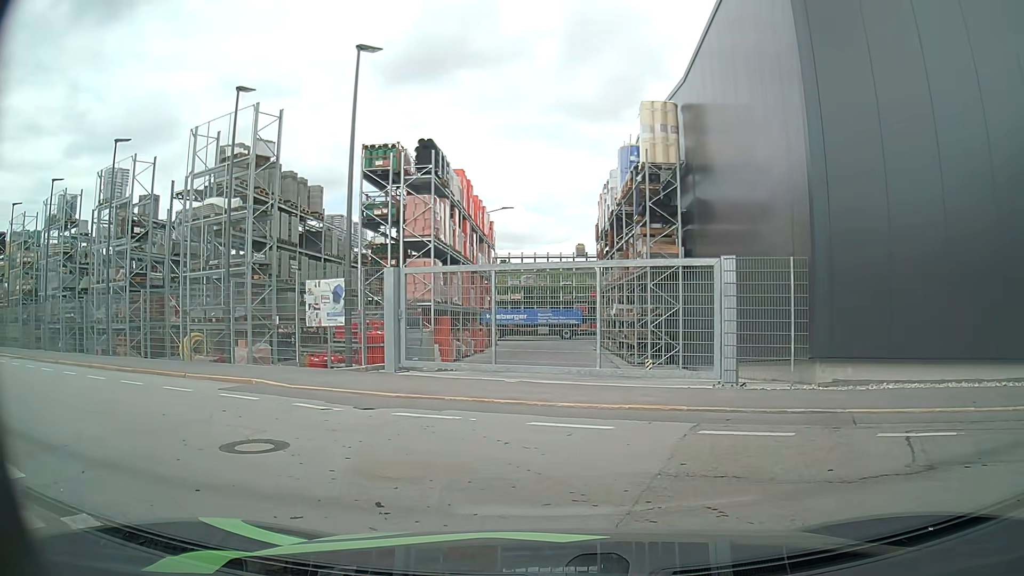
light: Day
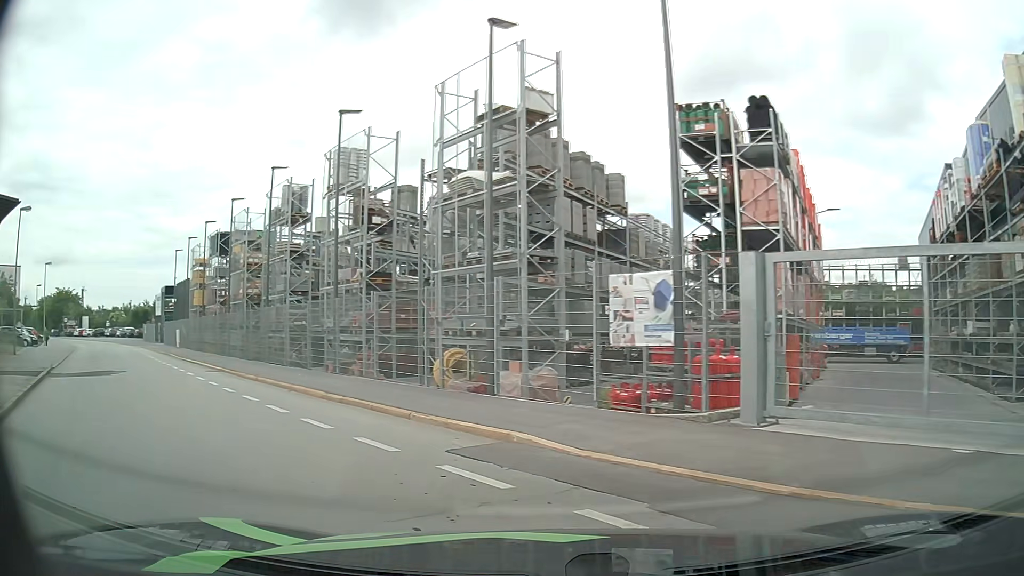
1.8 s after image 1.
(-1.0, +5.7) m; -23°
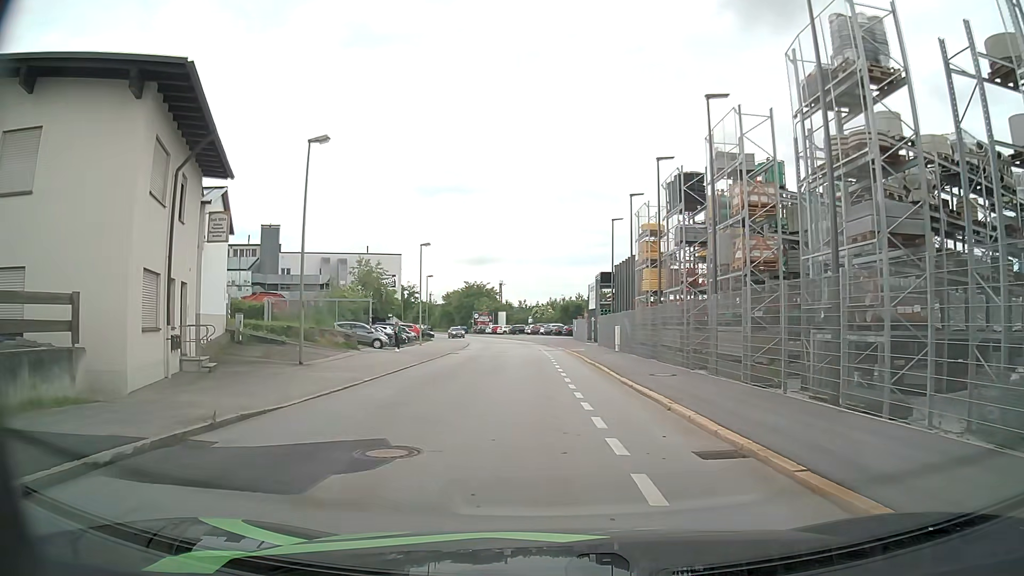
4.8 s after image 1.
(-7.2, +14.3) m; -38°
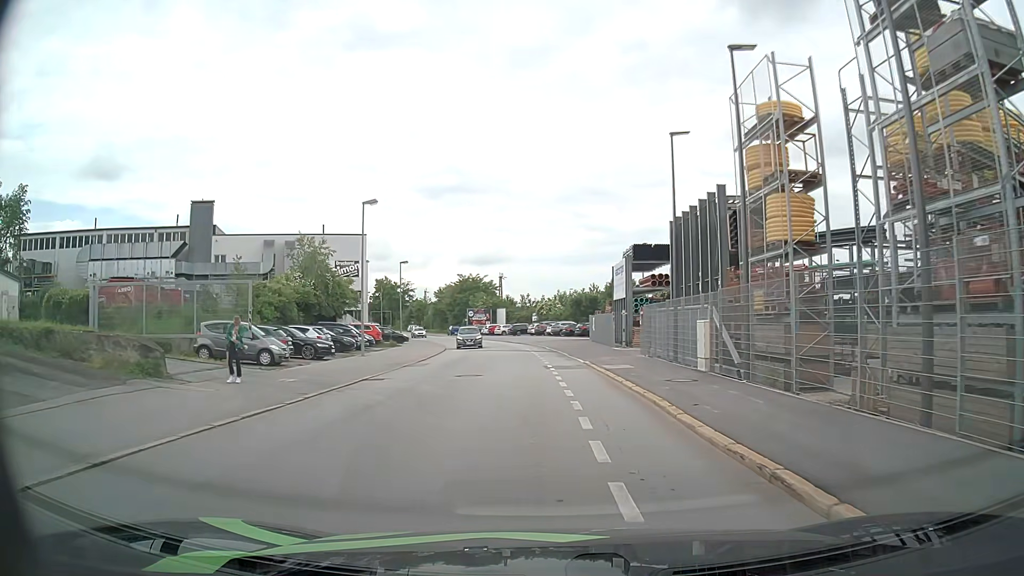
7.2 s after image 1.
(-0.3, +18.8) m; -1°
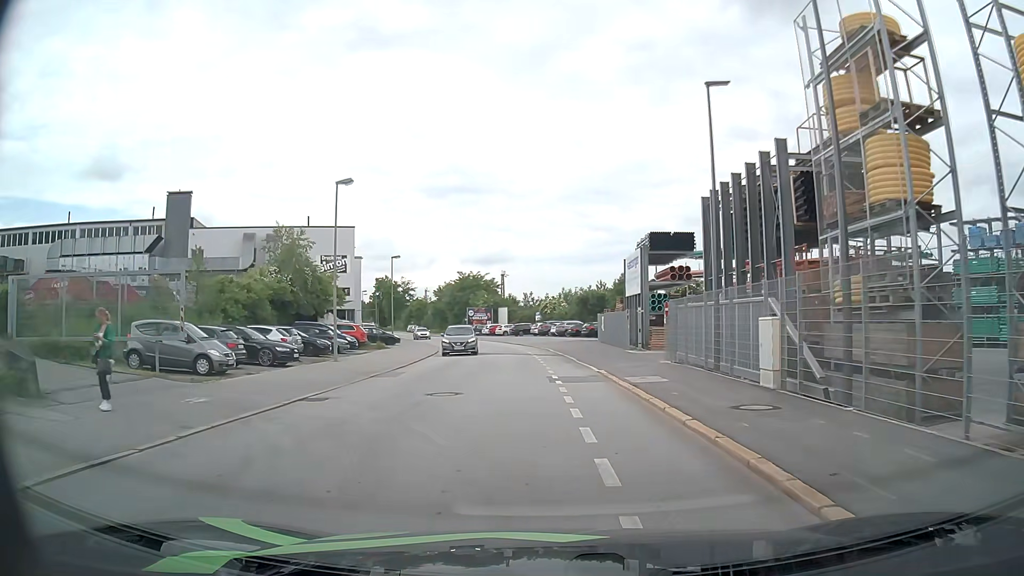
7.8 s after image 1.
(0.0, +5.2) m; 0°
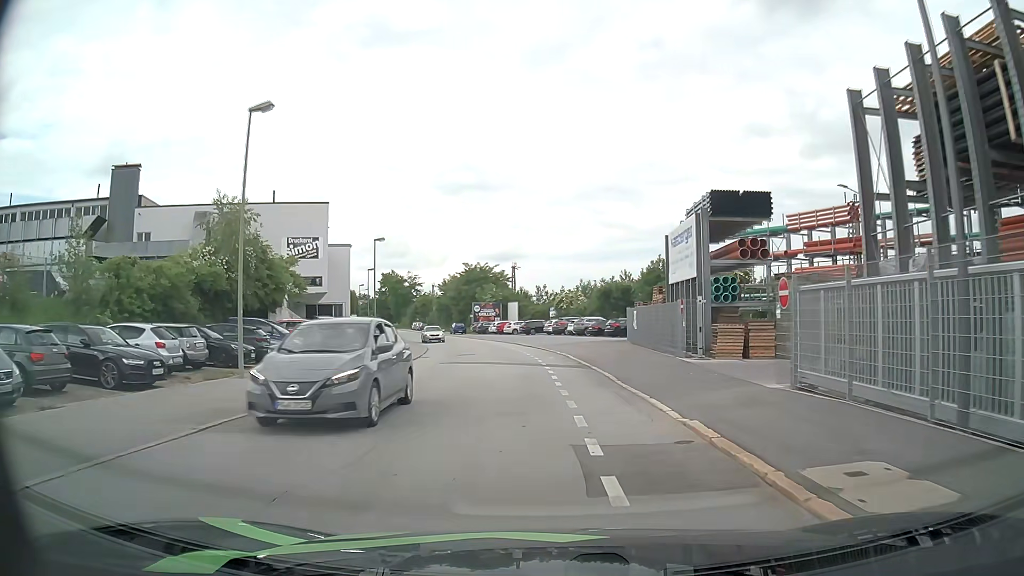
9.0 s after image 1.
(-0.2, +10.9) m; -1°
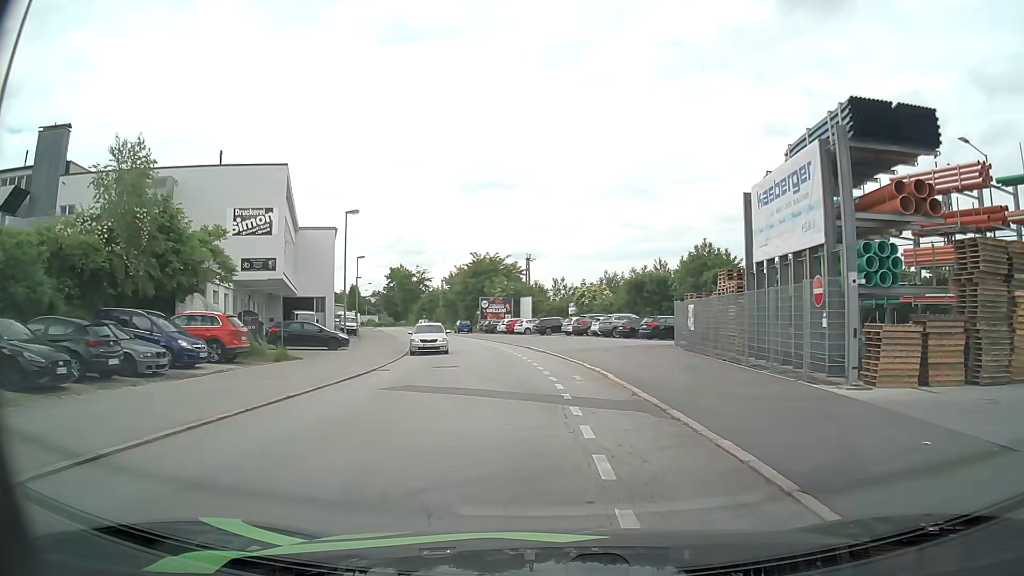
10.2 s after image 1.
(-0.3, +11.3) m; -2°
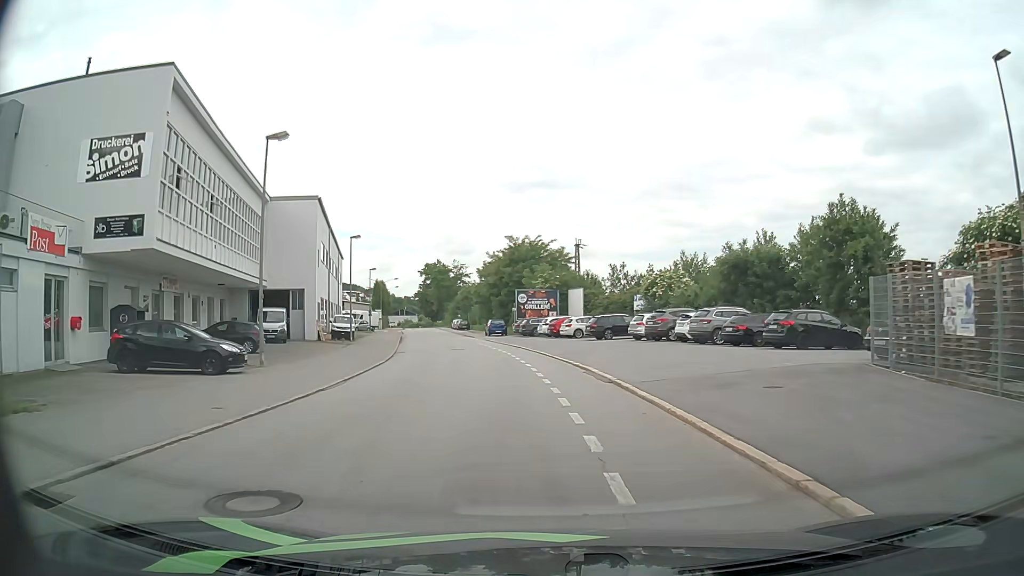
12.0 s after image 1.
(-0.4, +16.9) m; -4°
(0, +10) (-1, +20) (-2, +30) (-4, +40) (-6, +50) (-8, +59) (-10, +69) (-12, +79) (-14, +89) (-16, +98) m
